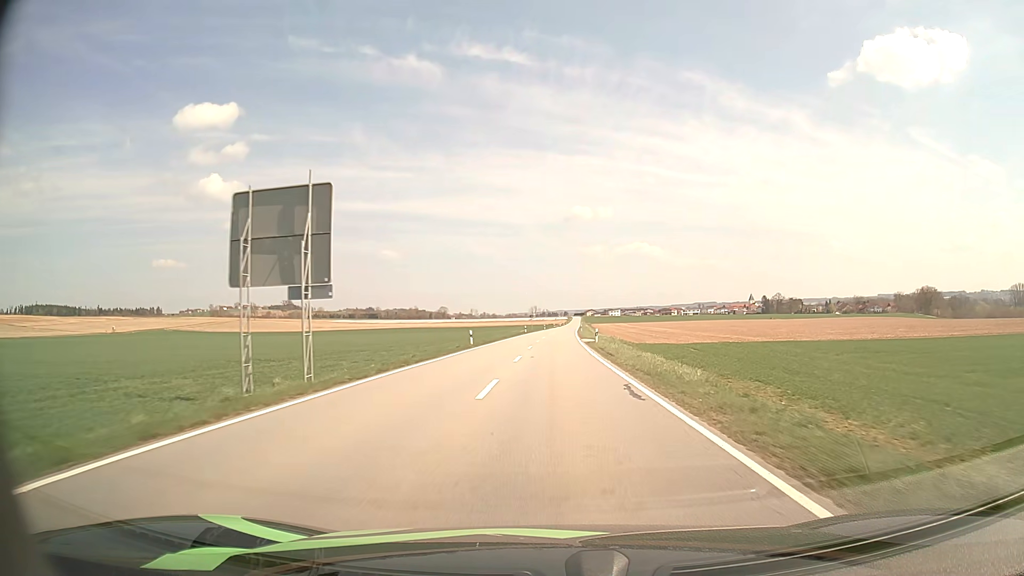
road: tertiary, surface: asphalt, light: Day
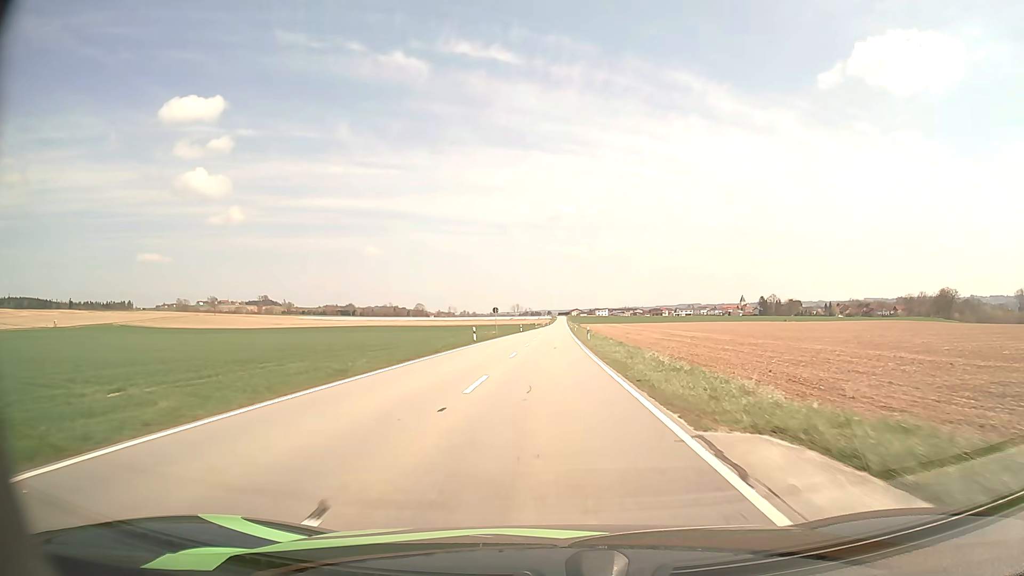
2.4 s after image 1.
(+0.7, +48.5) m; +1°
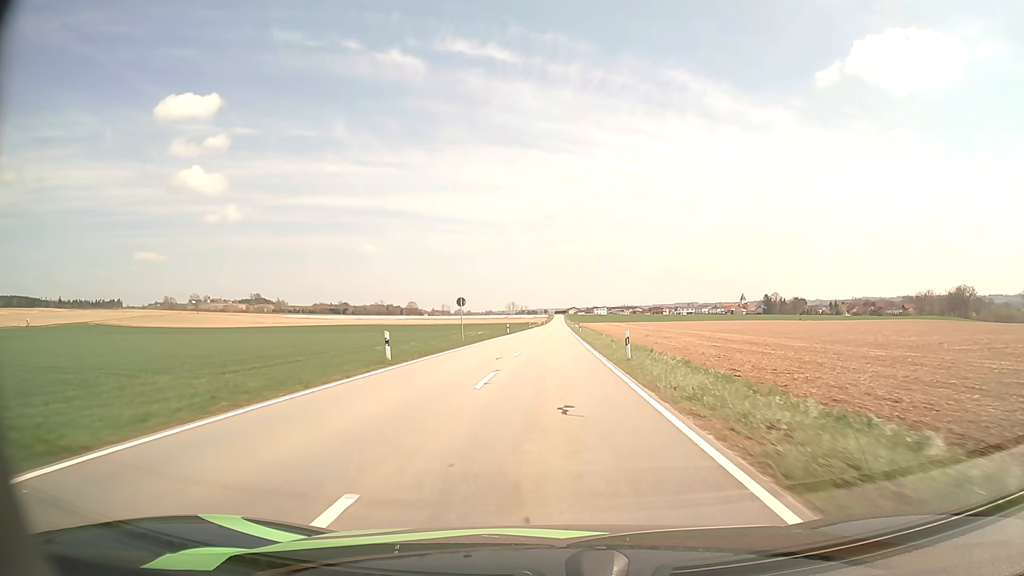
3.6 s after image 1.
(+0.1, +24.7) m; 0°
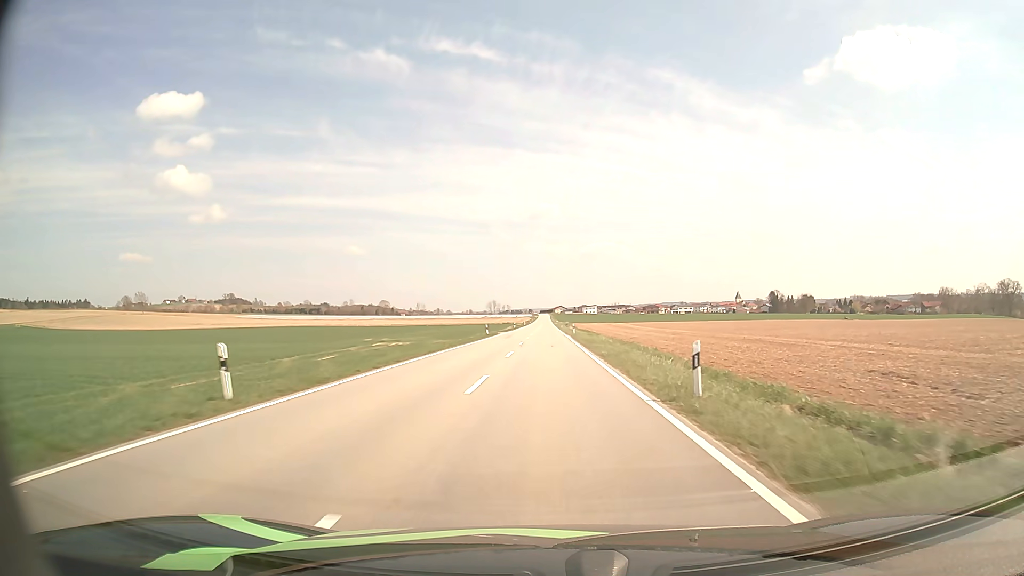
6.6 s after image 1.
(+0.7, +63.0) m; +1°
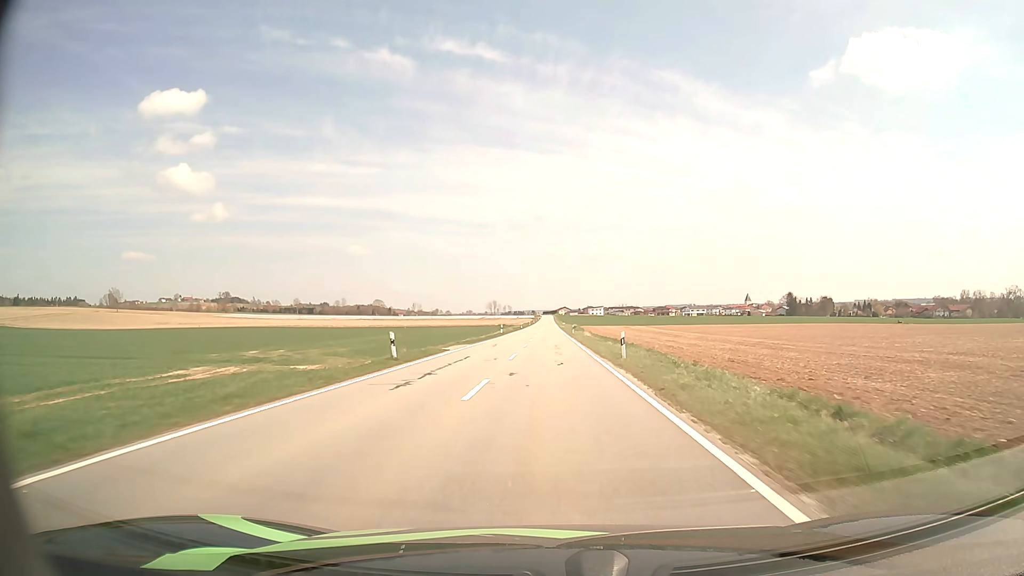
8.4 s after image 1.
(-0.1, +38.4) m; 0°
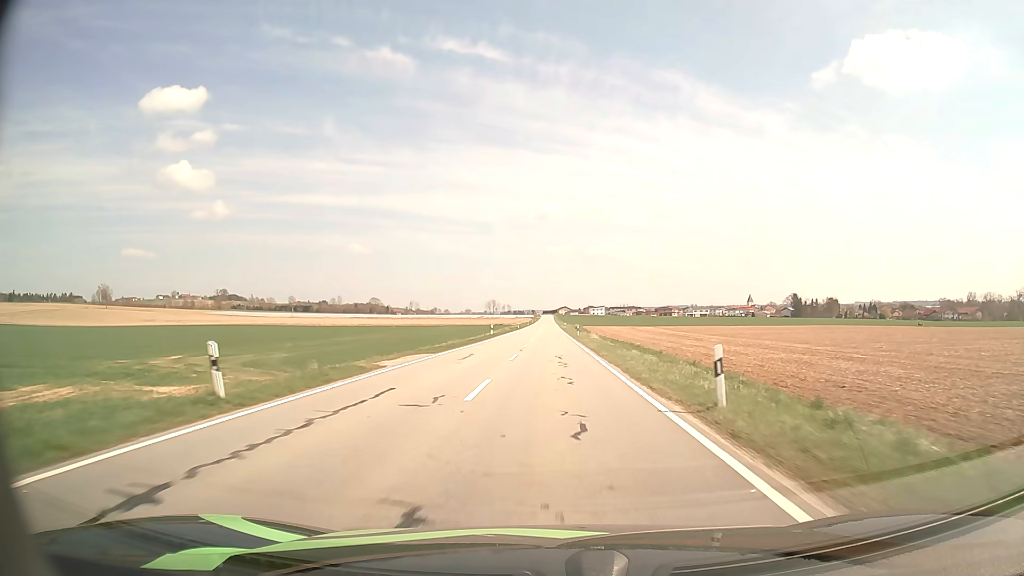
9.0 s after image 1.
(0.0, +13.0) m; 0°
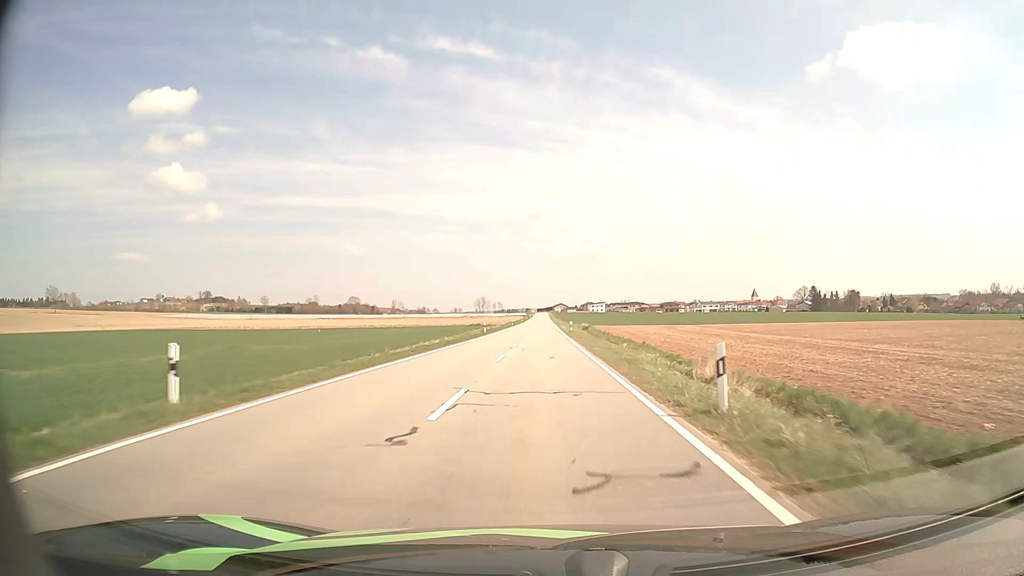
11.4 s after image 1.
(+0.3, +52.6) m; +1°
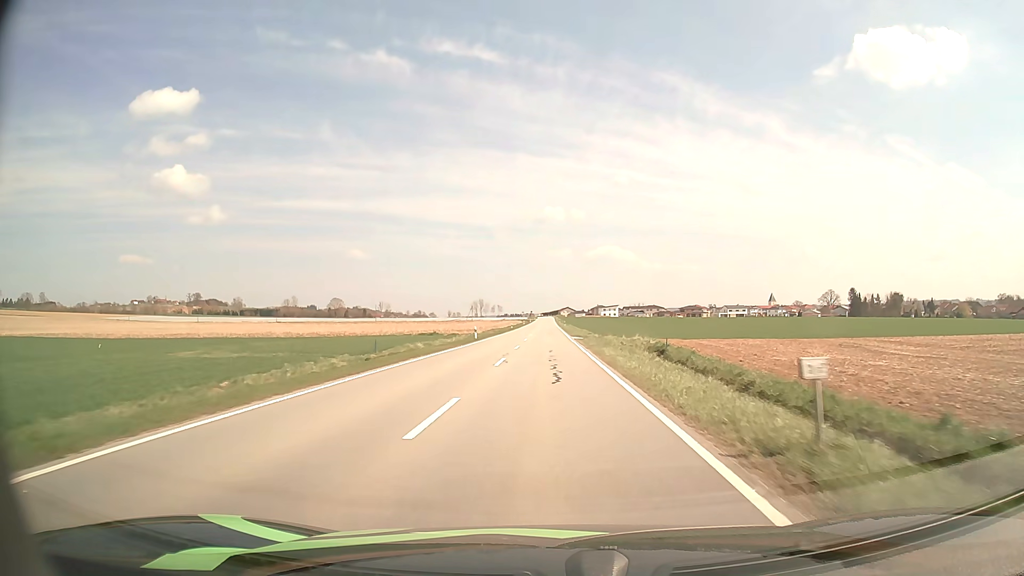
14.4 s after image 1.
(-0.4, +63.1) m; -1°
(0, +10) (0, +20) (0, +30) (0, +40) (0, +50) (0, +60) (0, +70) (0, +80) (0, +90) (0, +100) m
